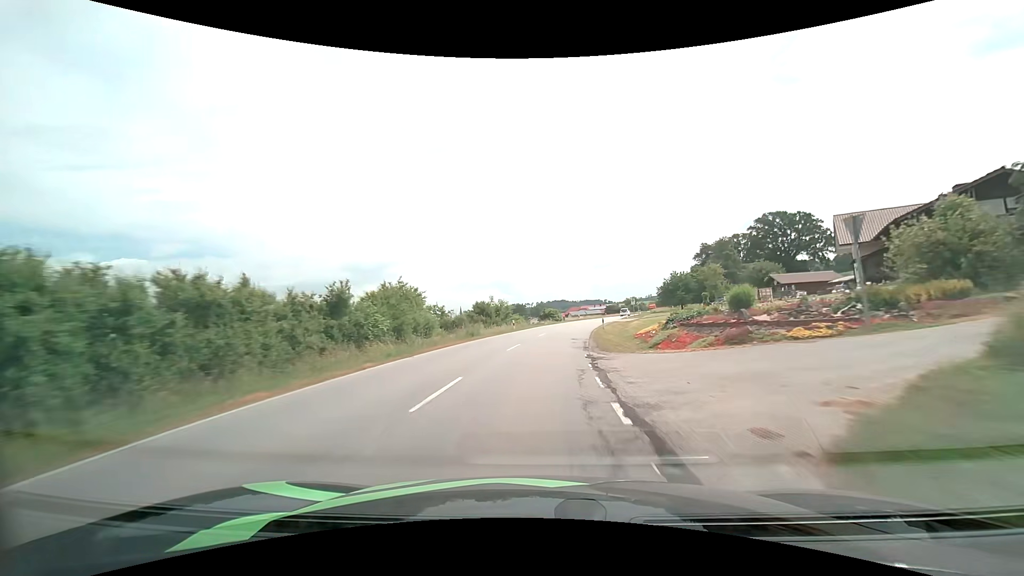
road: secondary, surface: asphalt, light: Day
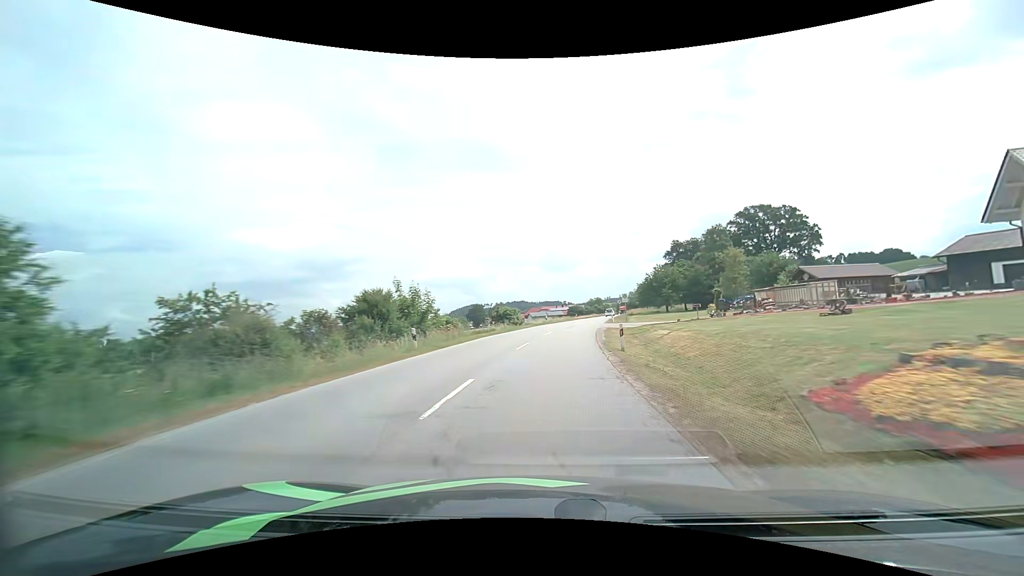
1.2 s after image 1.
(+0.9, +24.6) m; +5°
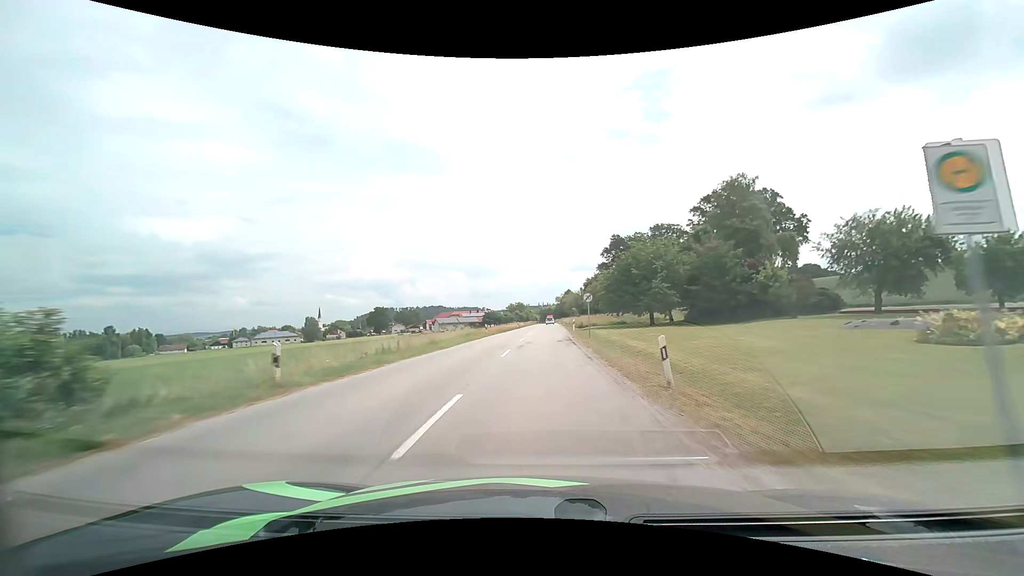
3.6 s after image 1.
(+4.3, +49.5) m; +9°
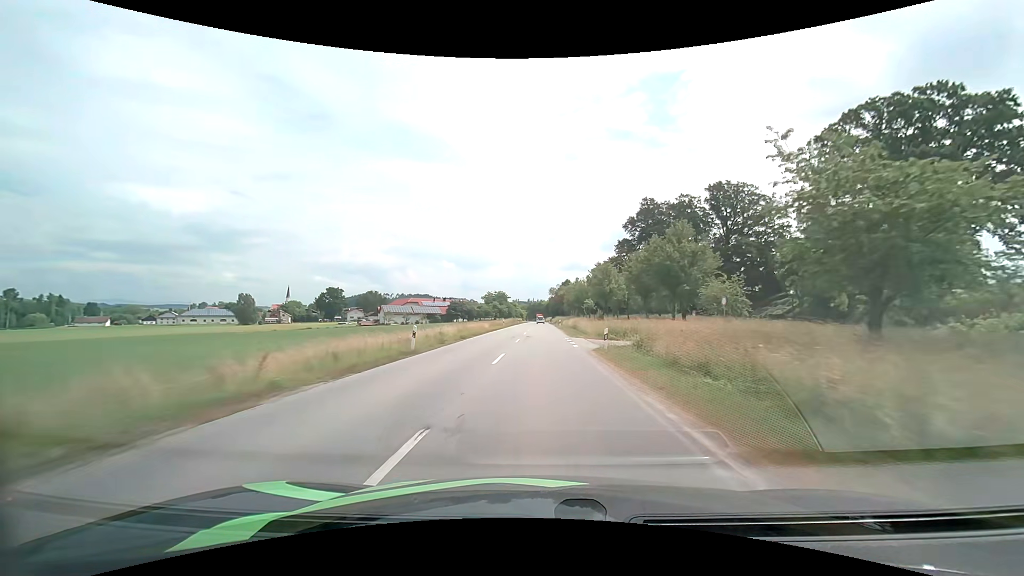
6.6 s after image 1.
(+1.1, +62.7) m; +1°
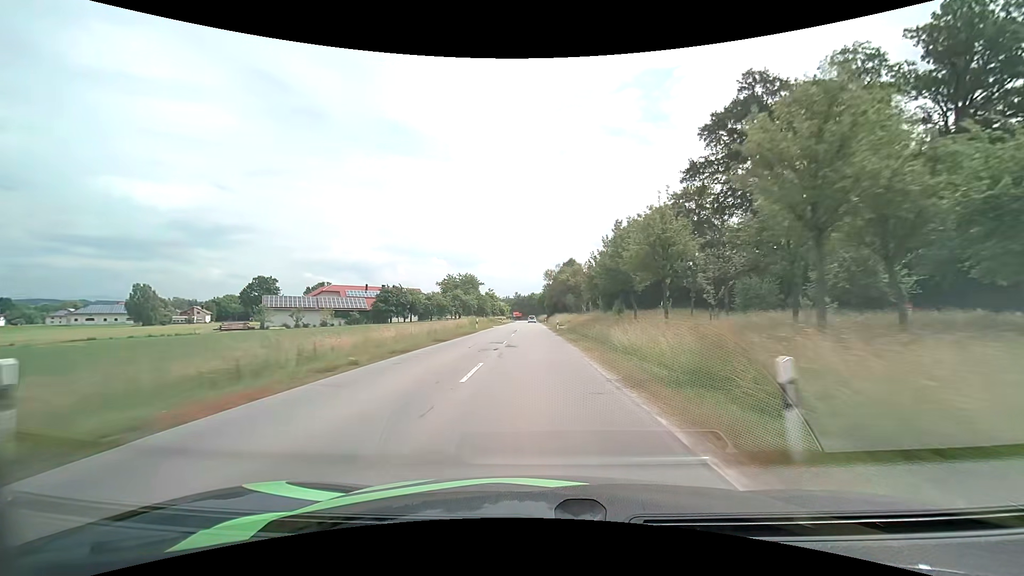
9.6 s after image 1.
(+0.6, +64.5) m; +1°
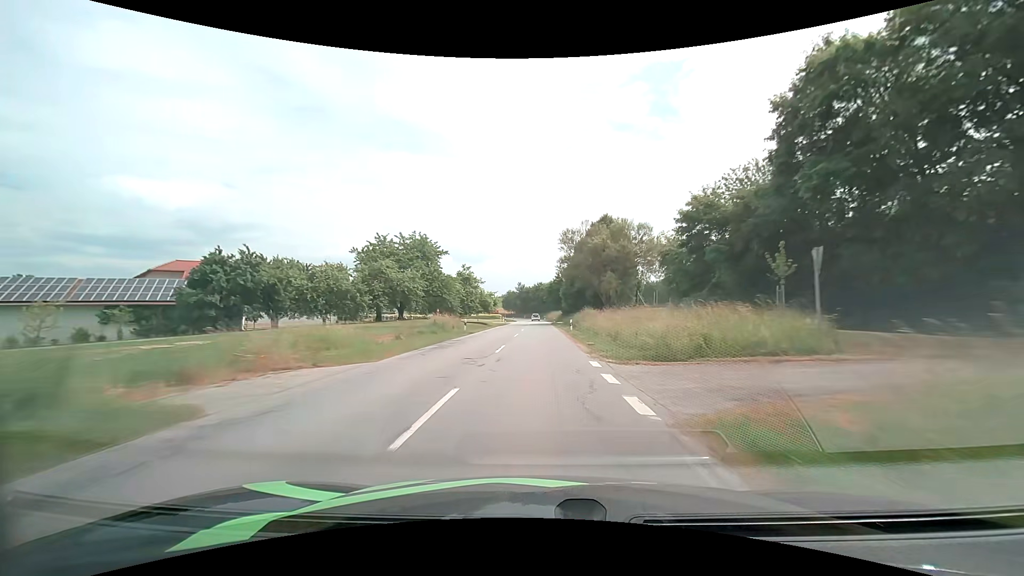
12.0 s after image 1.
(-0.5, +53.1) m; -1°
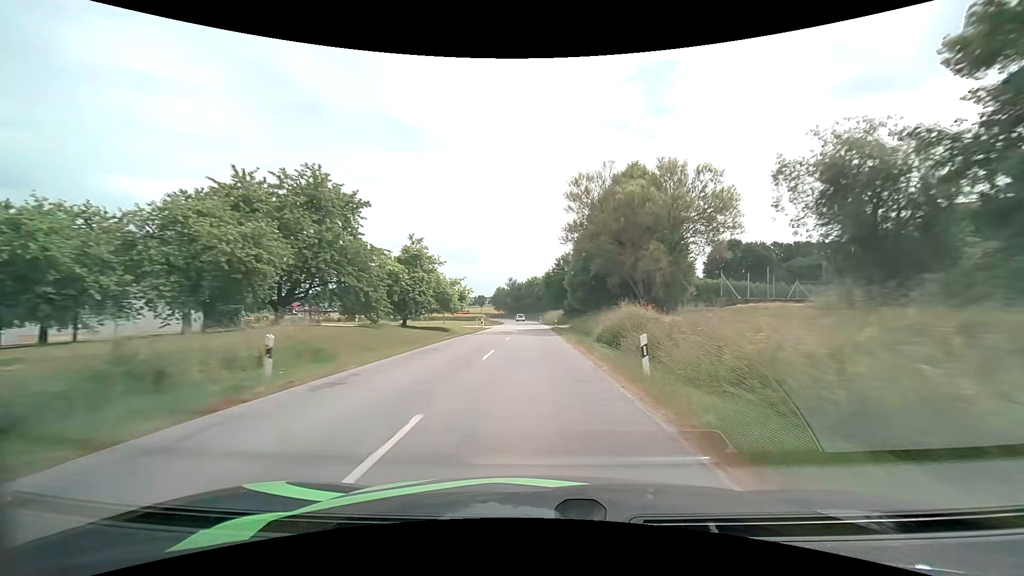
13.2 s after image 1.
(+0.2, +26.4) m; +1°
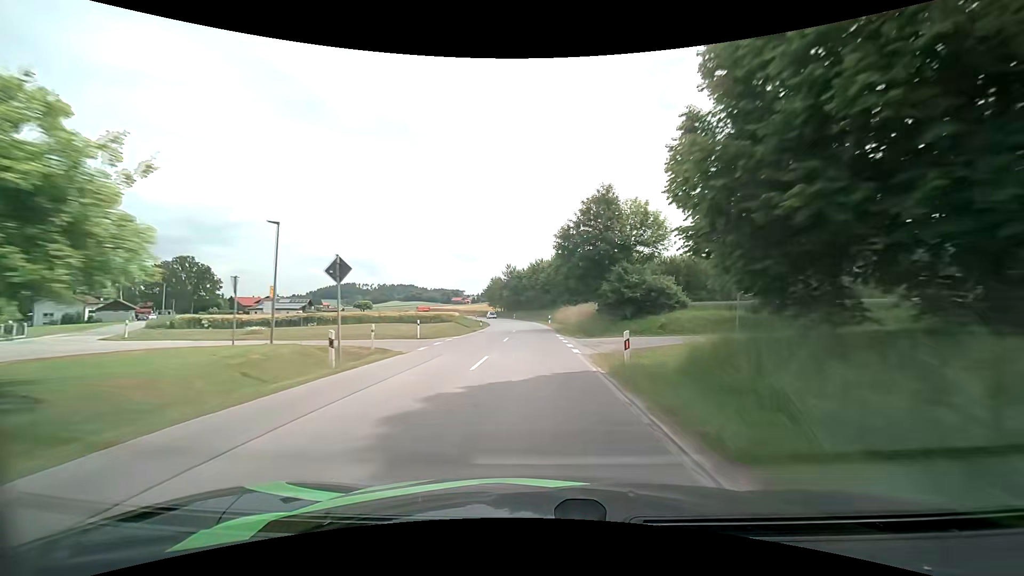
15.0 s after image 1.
(-0.1, +38.7) m; -1°
(0, +10) (0, +20) (0, +30) (0, +40) (-1, +50) (-1, +60) (-2, +70) (-3, +80) (-5, +90) (-7, +100) m
